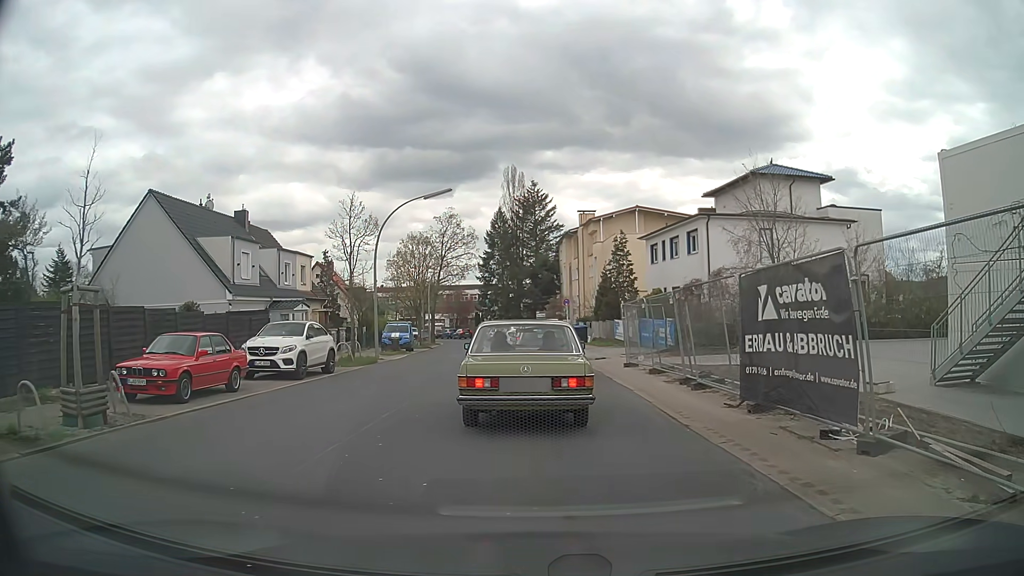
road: tertiary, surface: asphalt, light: Day
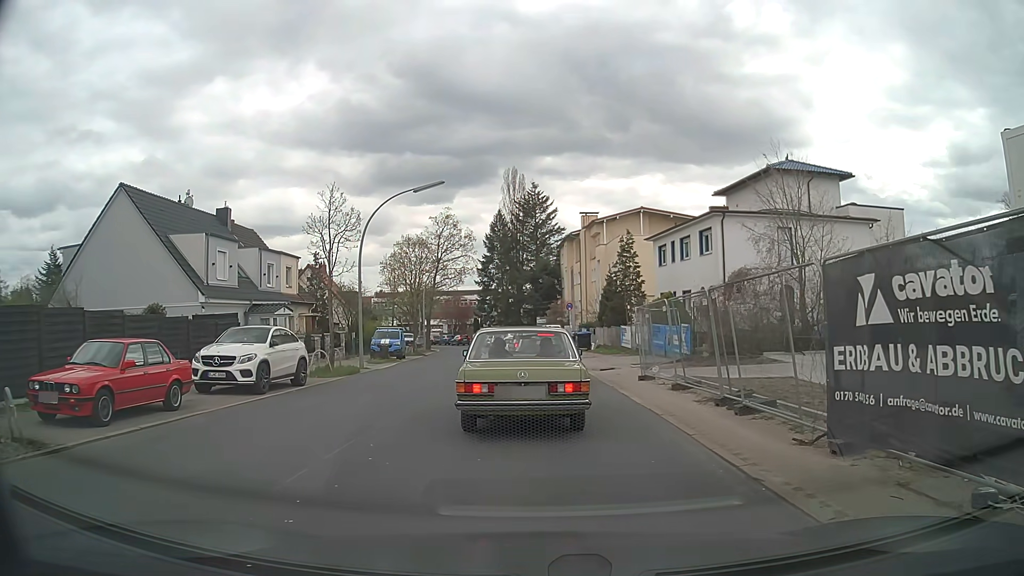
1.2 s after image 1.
(0.0, +3.0) m; +2°
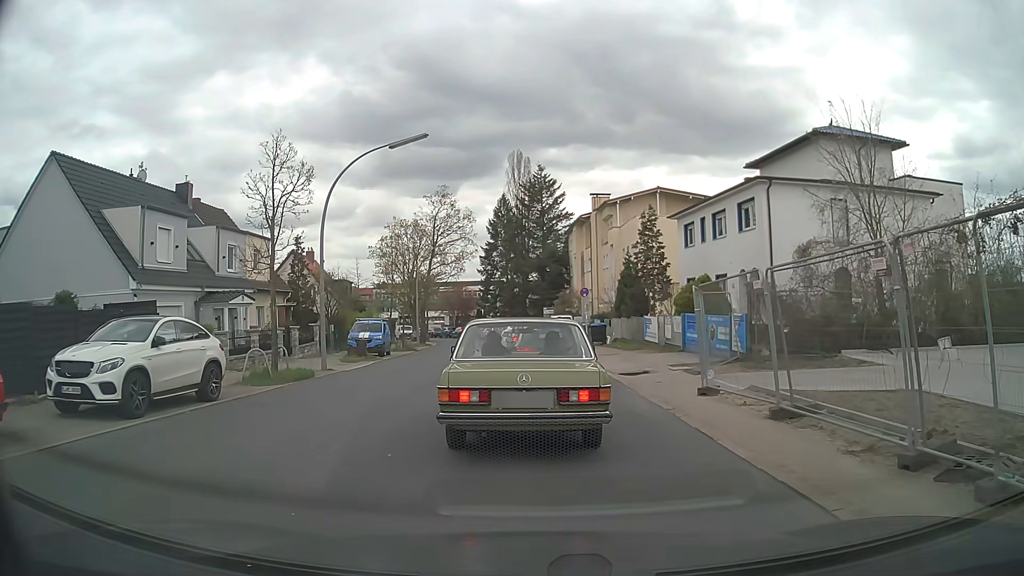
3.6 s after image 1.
(-0.2, +6.1) m; -2°
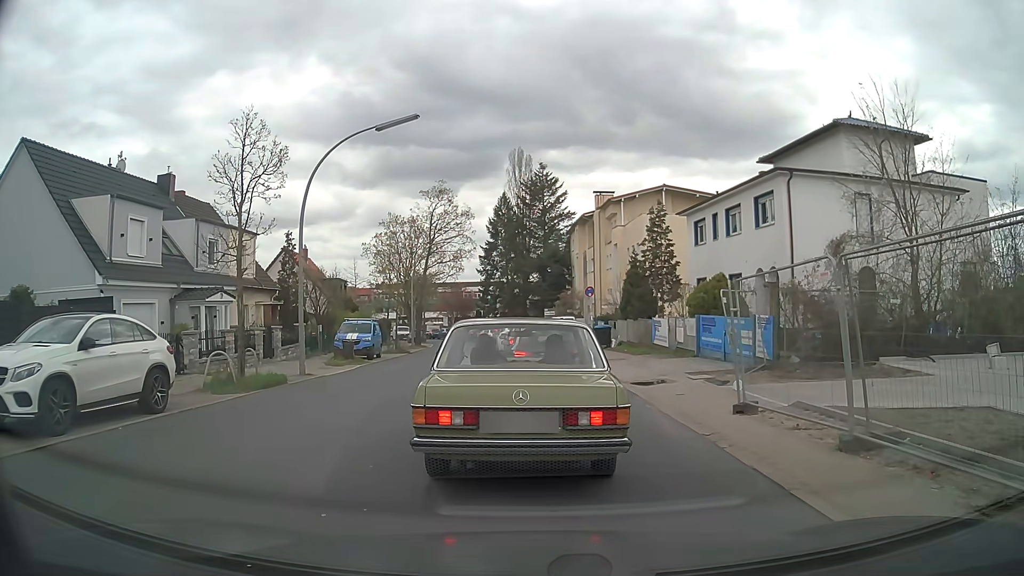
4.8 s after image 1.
(0.0, +2.2) m; -1°
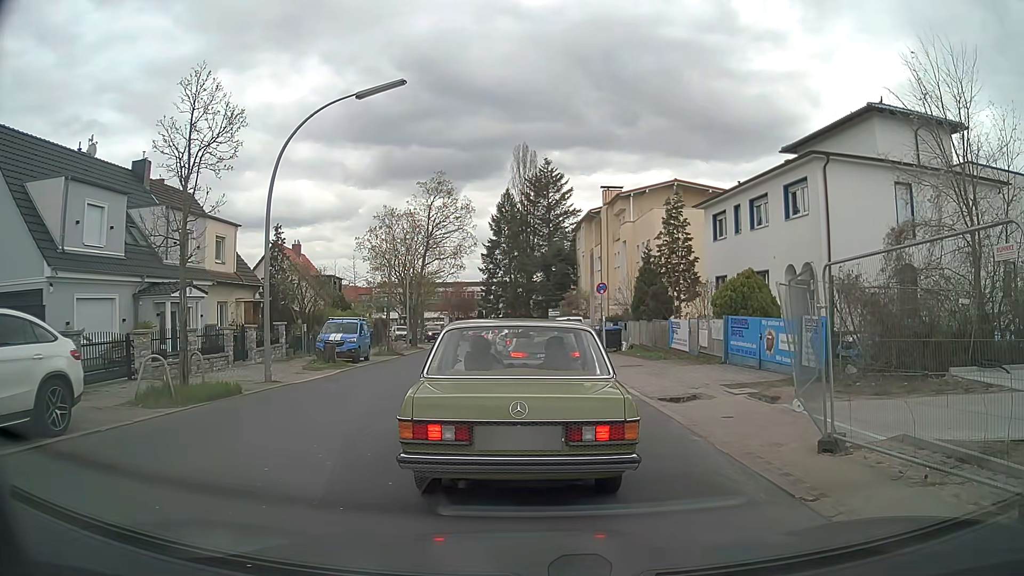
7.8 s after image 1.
(0.0, +3.1) m; 0°
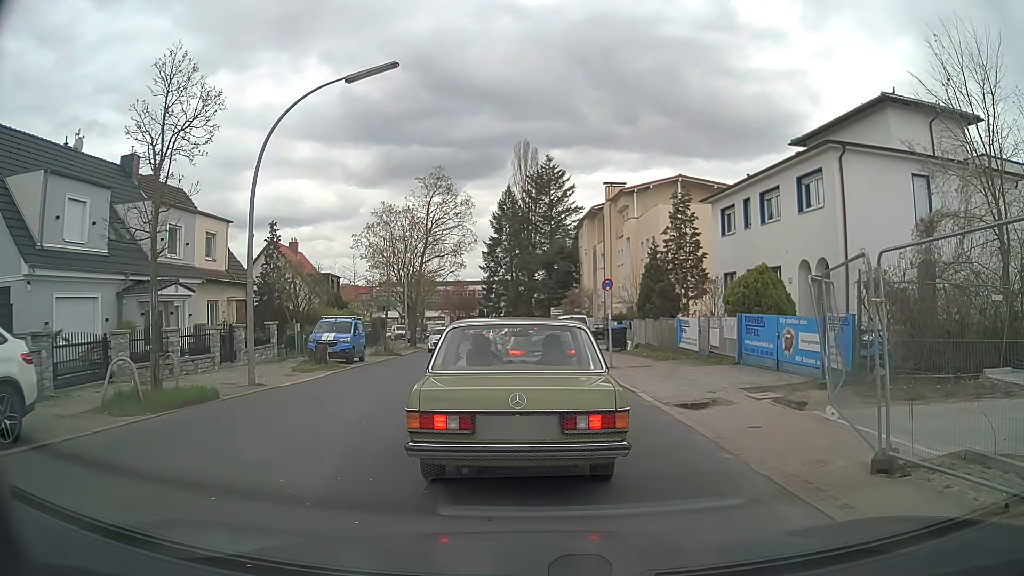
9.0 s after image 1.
(0.0, +1.2) m; 0°
